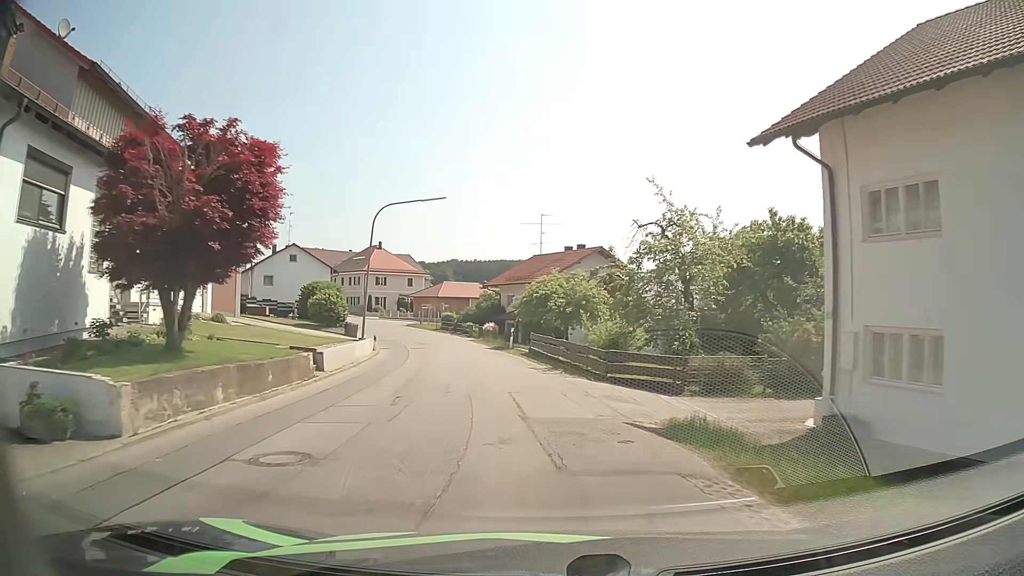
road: secondary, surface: asphalt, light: Day
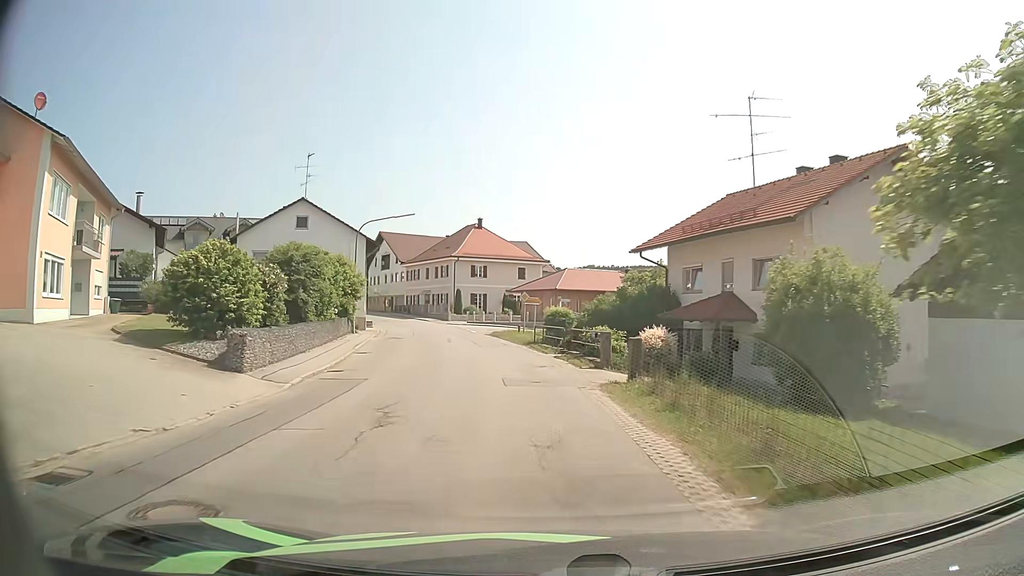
(-3.5, +33.9) m; -11°
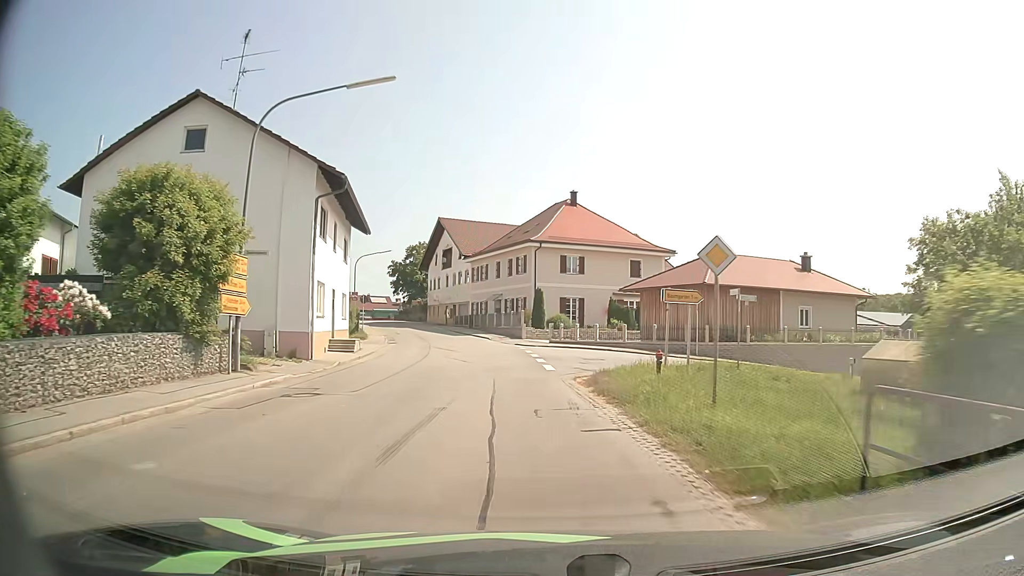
(-2.1, +26.8) m; -8°
(0, +10) (-1, +20) (-3, +30) (-5, +40) (-7, +49) (-10, +59) (-13, +68) (-17, +78) (-20, +87) (-25, +96) m
